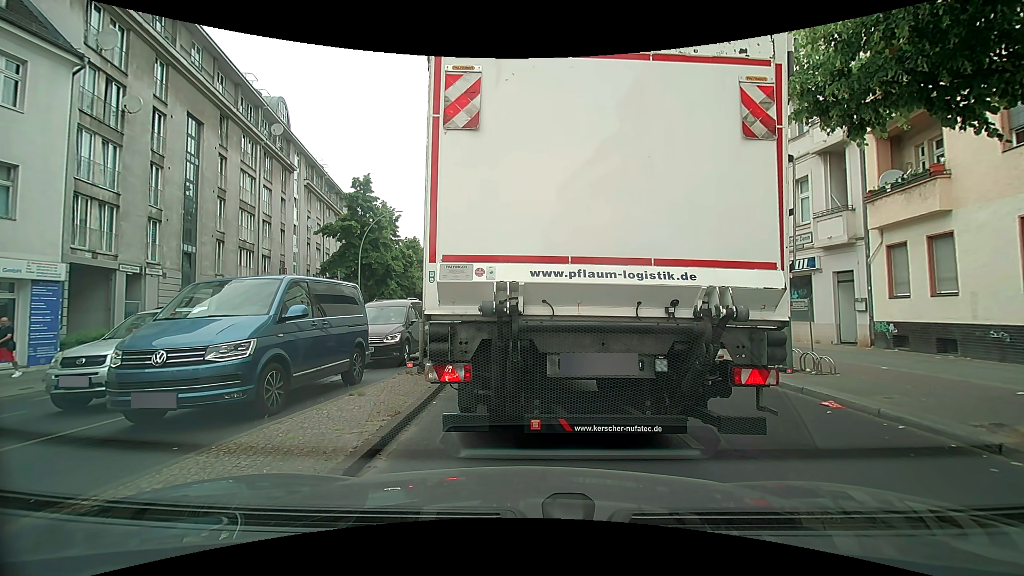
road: secondary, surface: asphalt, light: Day
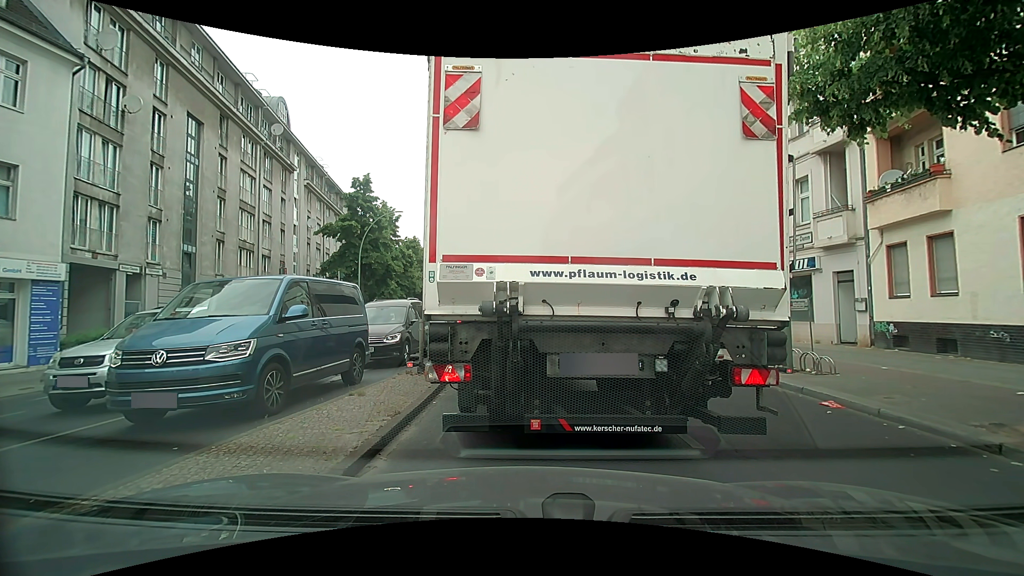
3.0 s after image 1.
(0.0, 0.0) m; 0°
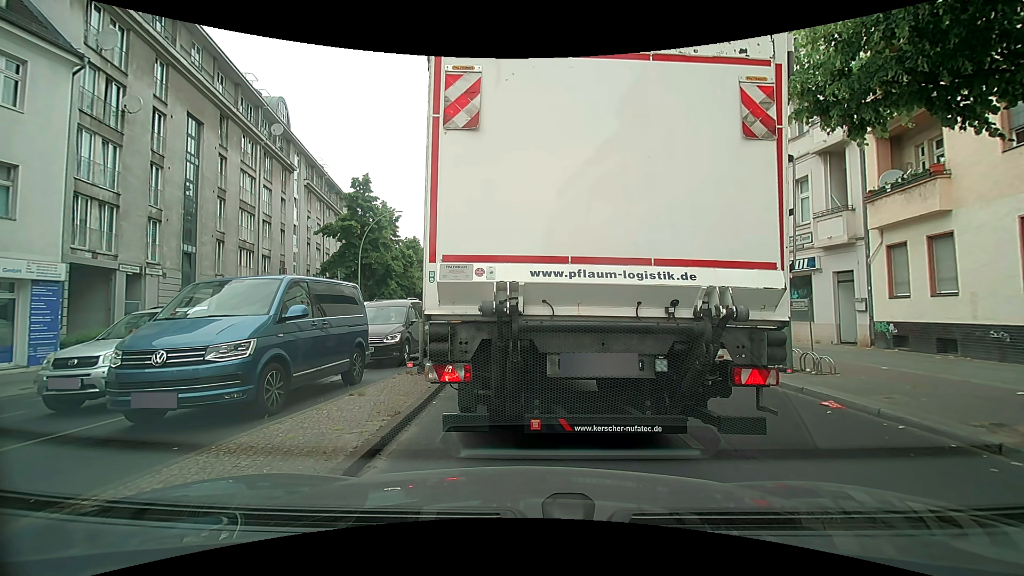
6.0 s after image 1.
(0.0, 0.0) m; 0°
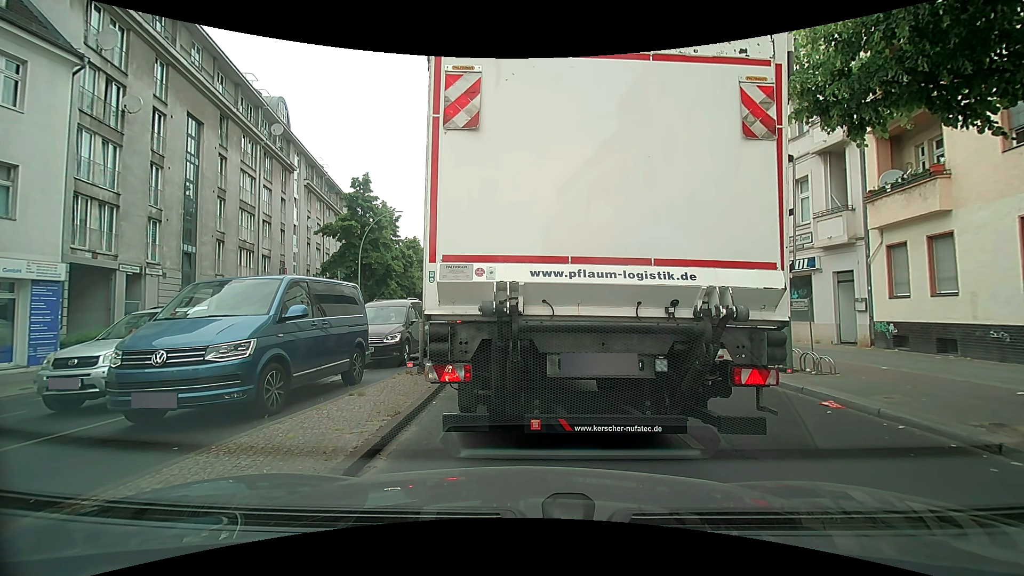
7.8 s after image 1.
(0.0, 0.0) m; 0°
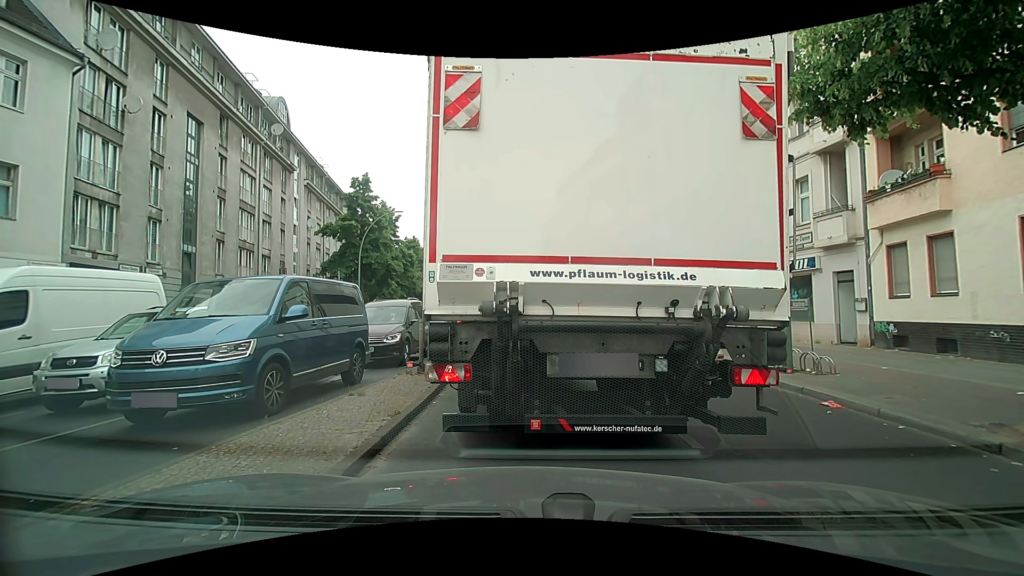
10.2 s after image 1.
(0.0, 0.0) m; 0°
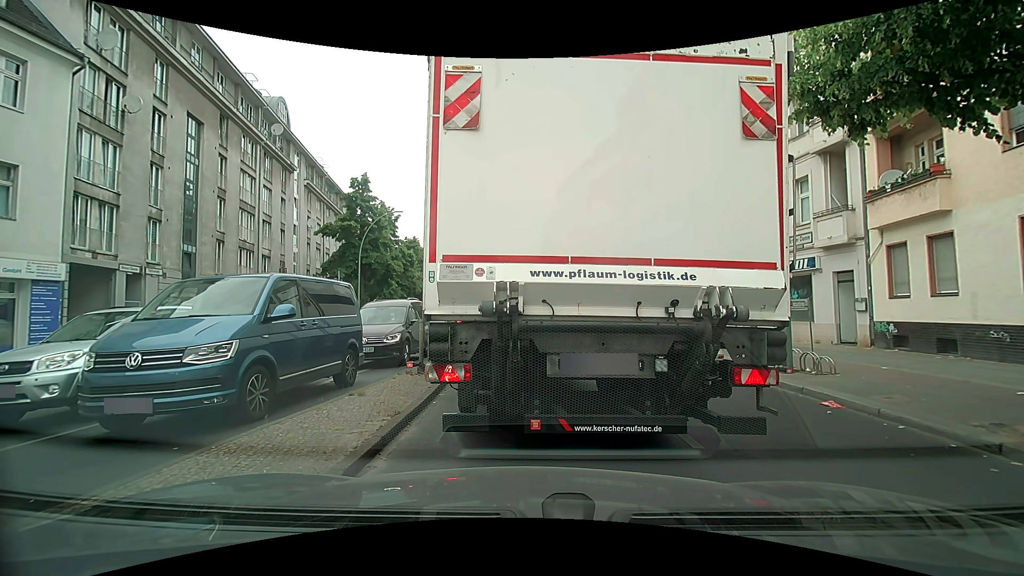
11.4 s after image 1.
(0.0, 0.0) m; 0°
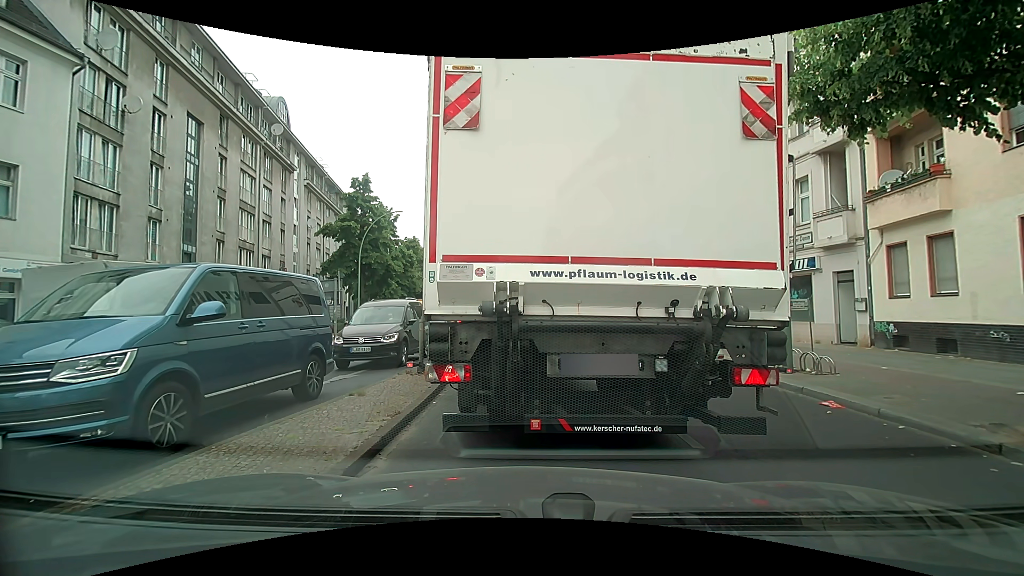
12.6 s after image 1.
(0.0, 0.0) m; 0°
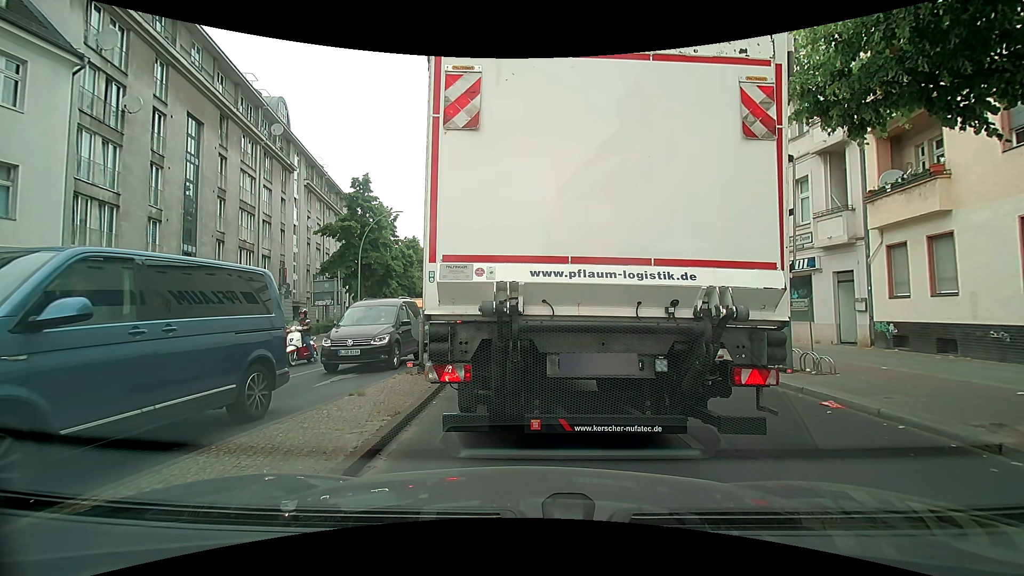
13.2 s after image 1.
(0.0, 0.0) m; 0°
